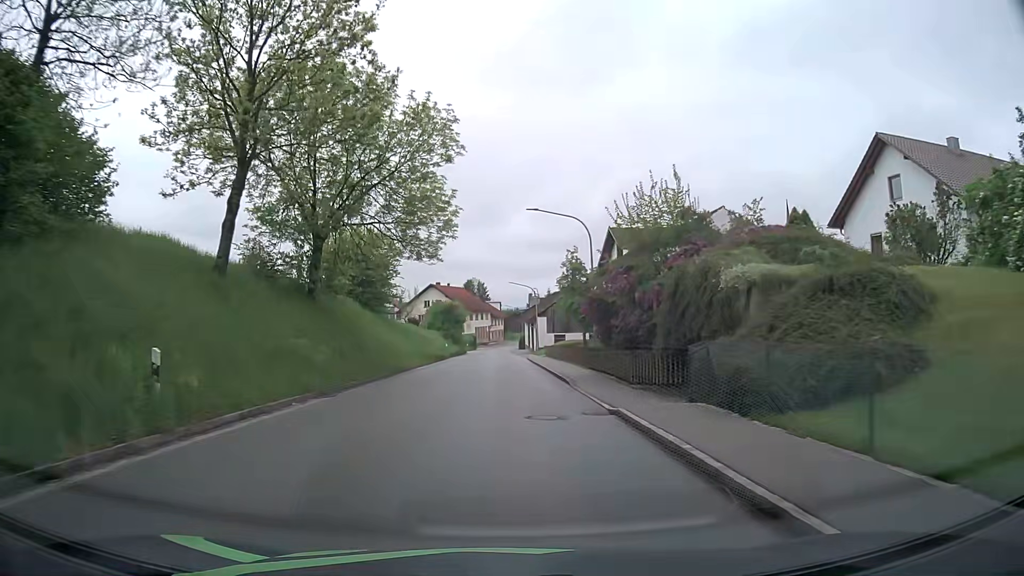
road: tertiary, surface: asphalt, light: Day
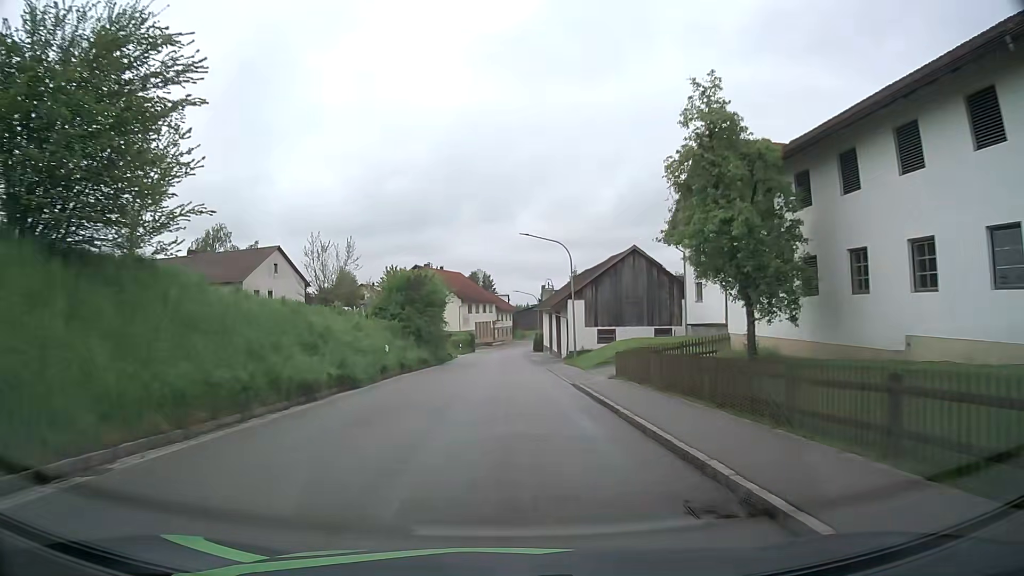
(-0.2, +32.2) m; -1°
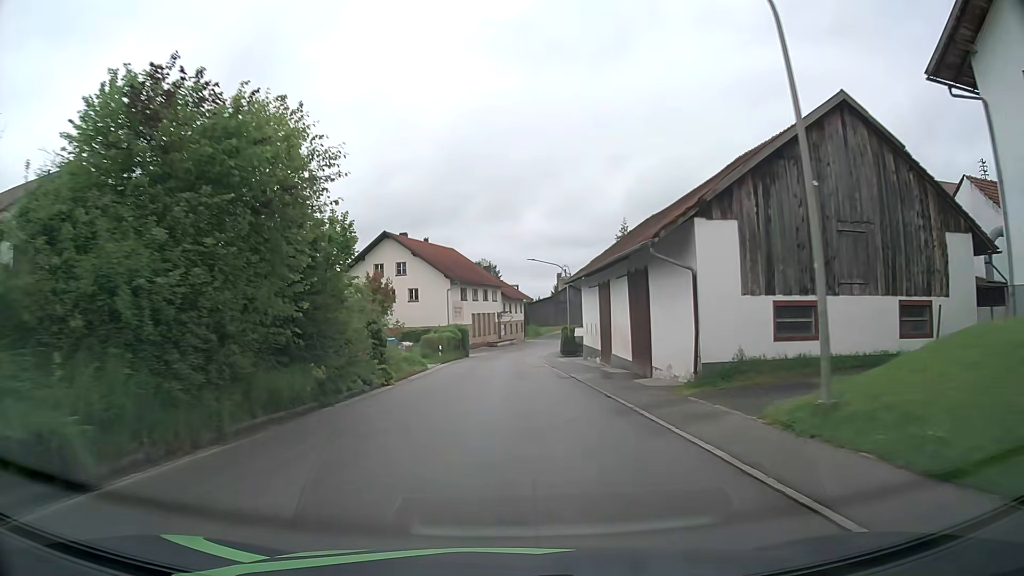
(0.0, +31.2) m; 0°
(0, +10) (0, +20) (0, +30) (0, +40) (0, +50) (+1, +60) (+3, +70) (+5, +80) (+8, +89) (+12, +98) m
